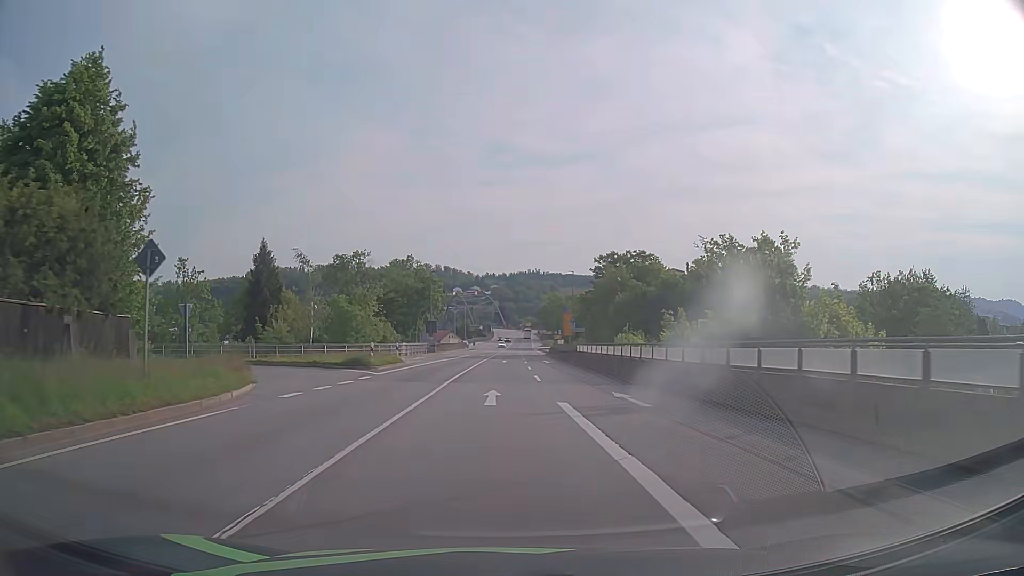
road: primary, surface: asphalt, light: Day
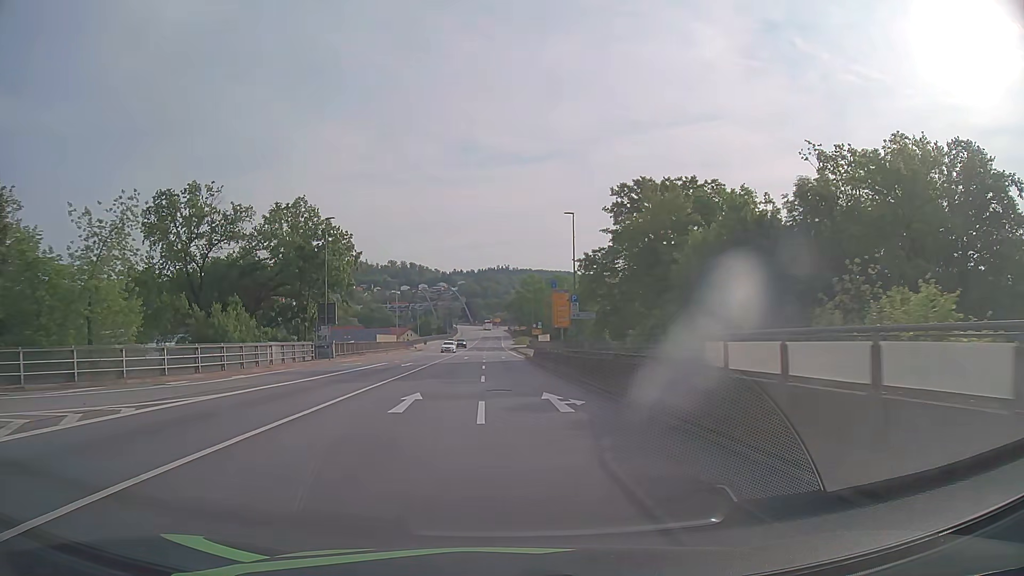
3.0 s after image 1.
(+1.2, +38.1) m; +2°
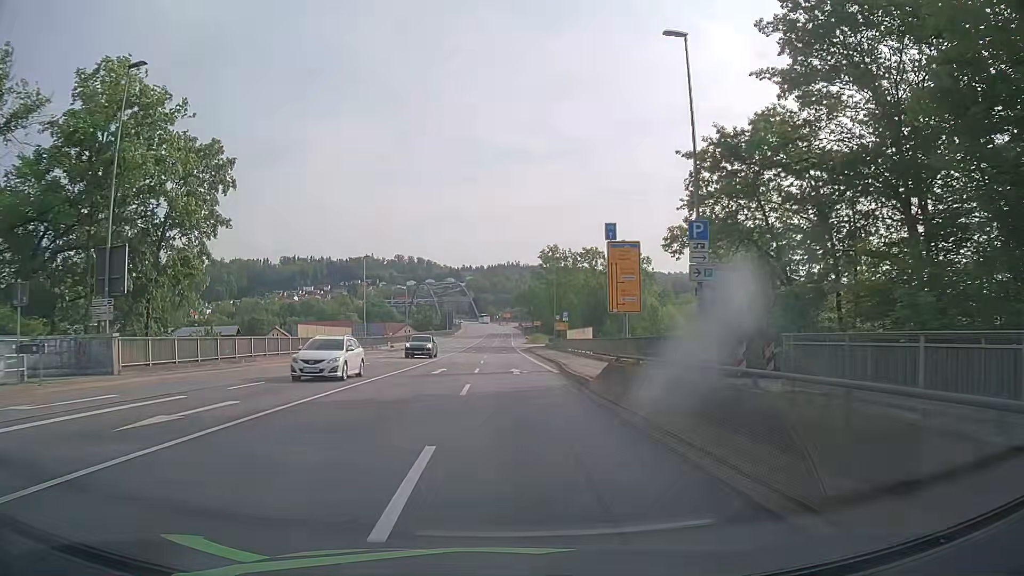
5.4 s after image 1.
(-0.2, +30.4) m; -1°
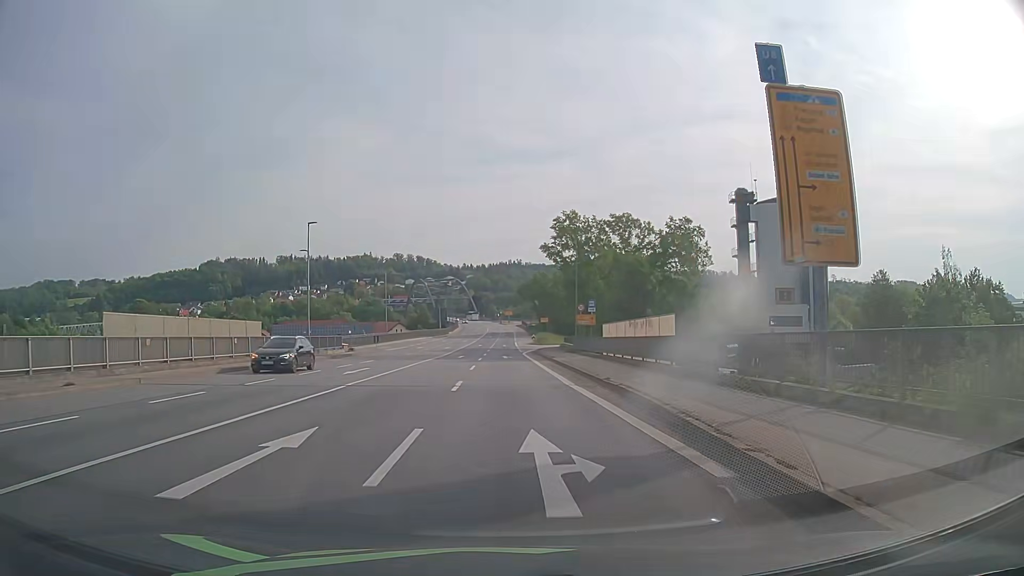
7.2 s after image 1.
(0.0, +22.0) m; 0°
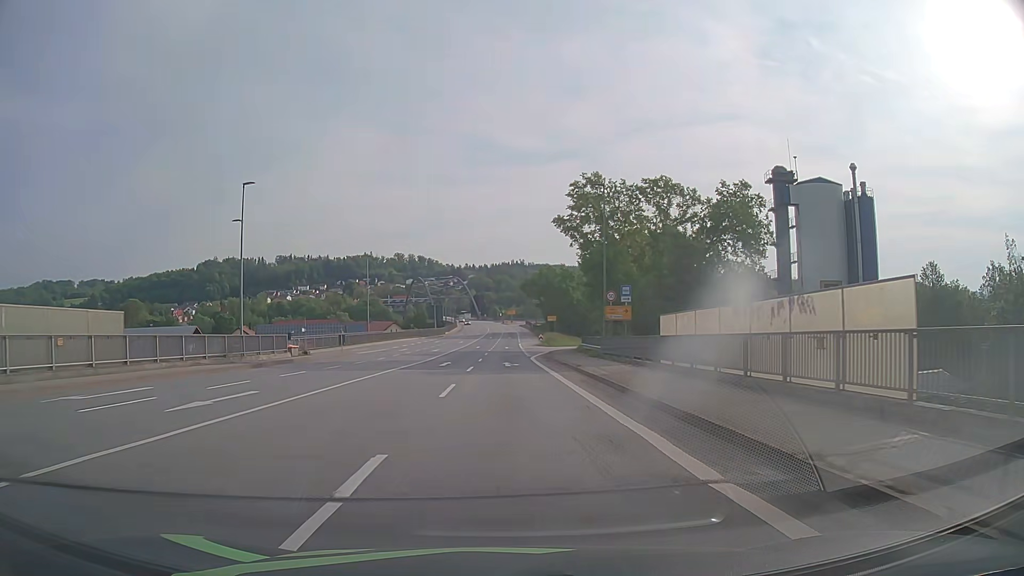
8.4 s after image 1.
(0.0, +14.4) m; 0°
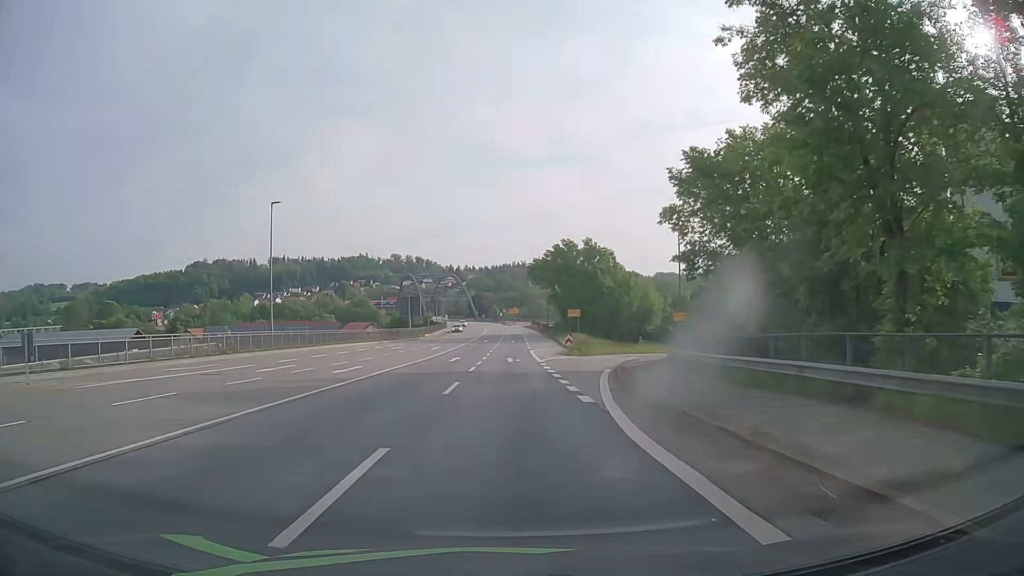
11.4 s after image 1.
(-0.1, +35.4) m; 0°
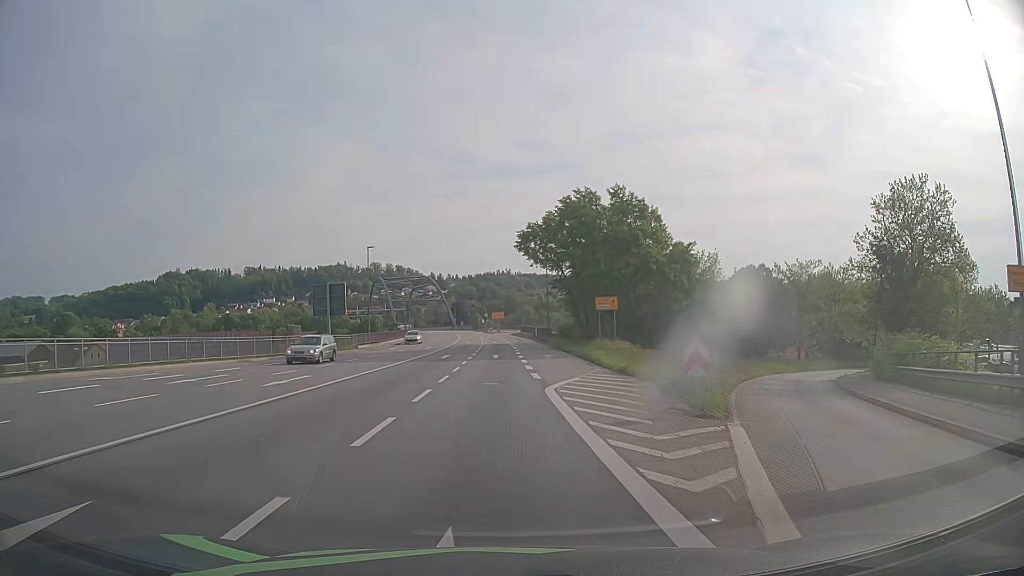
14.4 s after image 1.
(+0.4, +35.8) m; +1°
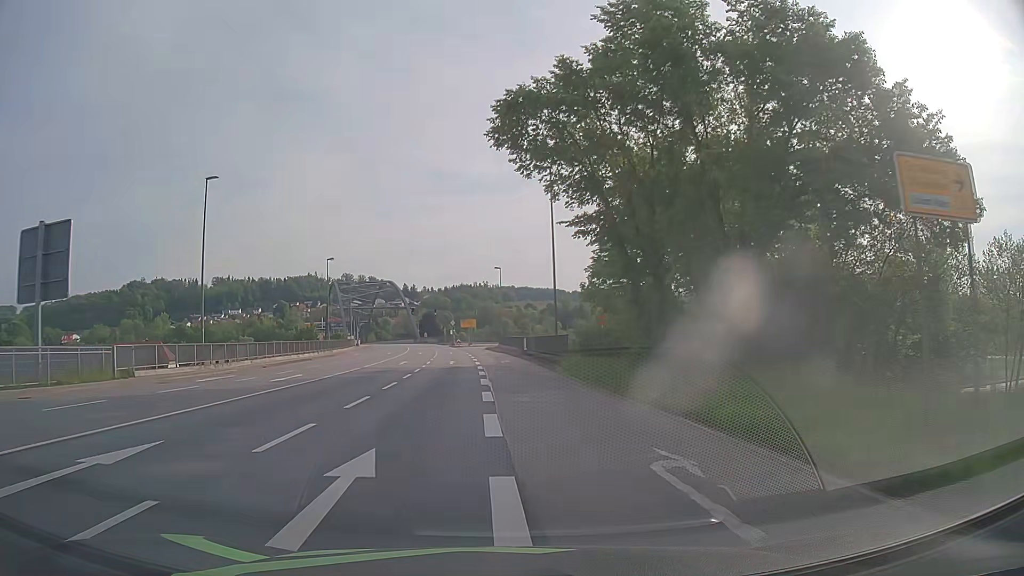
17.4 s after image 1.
(+0.6, +36.1) m; +2°
(0, +10) (0, +20) (0, +30) (0, +40) (-1, +50) (-1, +60) (-2, +70) (-3, +80) (-4, +90) (-3, +100) m
